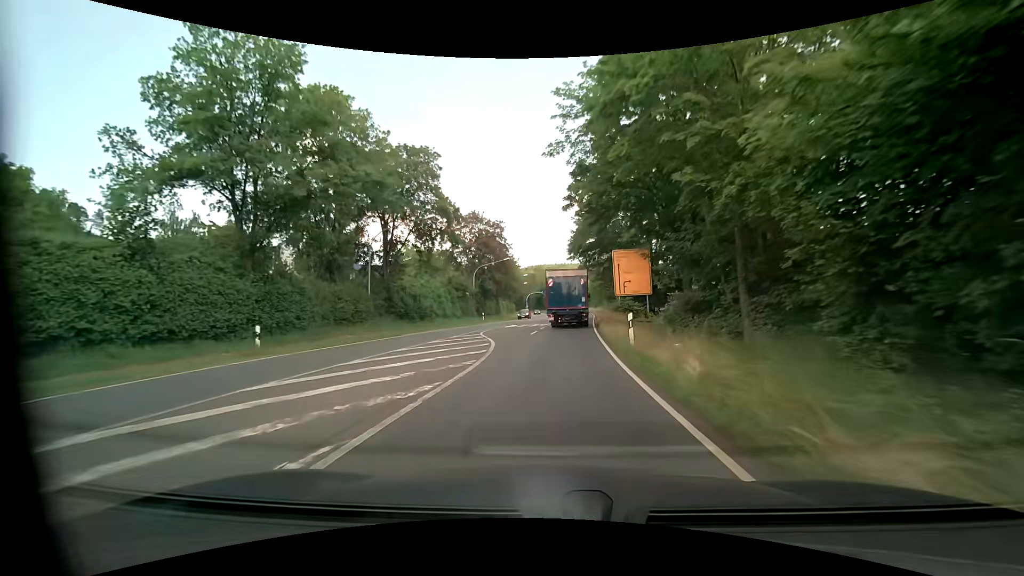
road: primary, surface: asphalt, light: Day
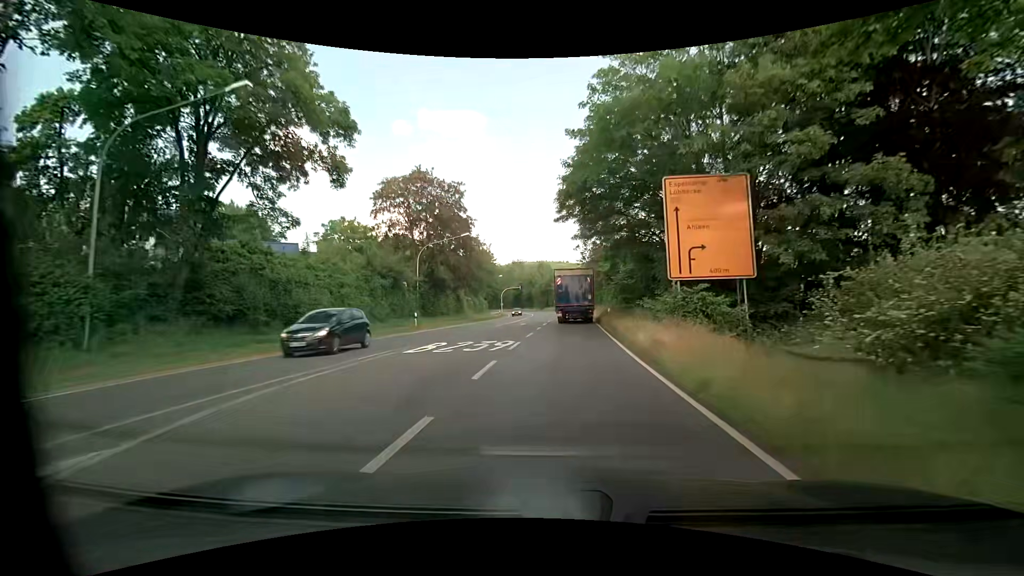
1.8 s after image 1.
(+0.7, +22.4) m; +3°
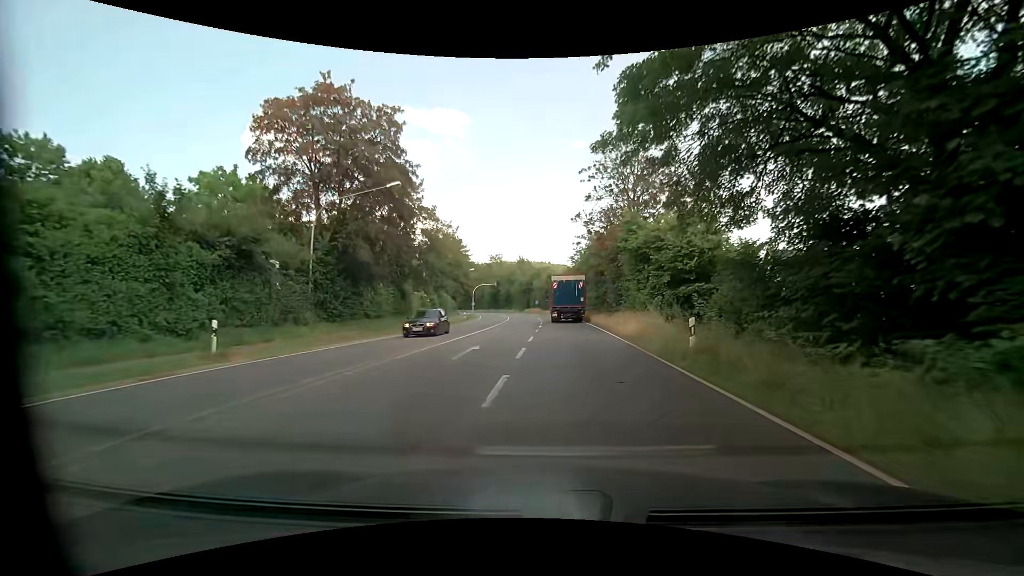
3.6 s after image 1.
(-0.1, +20.6) m; +1°
